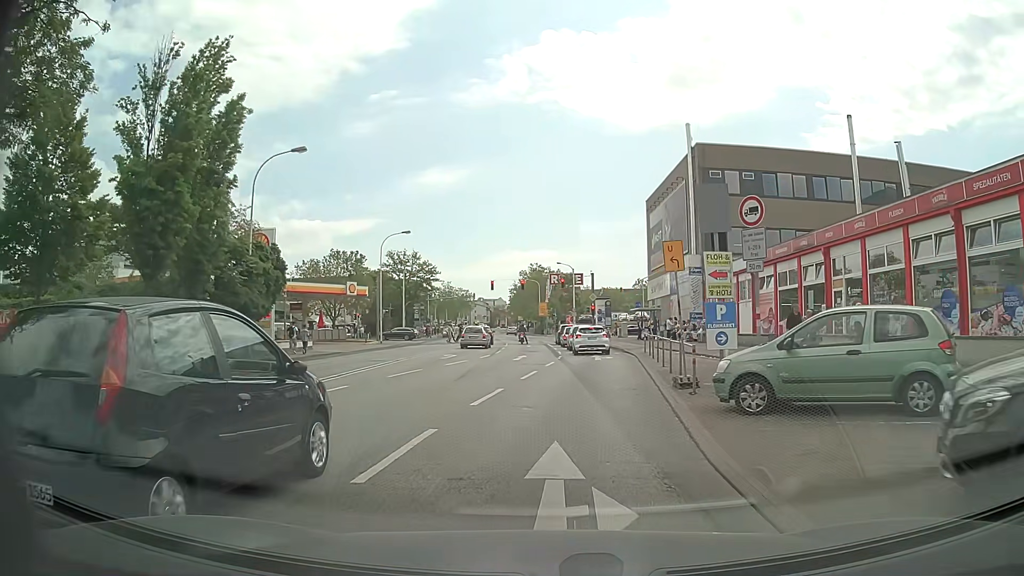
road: primary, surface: asphalt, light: Day
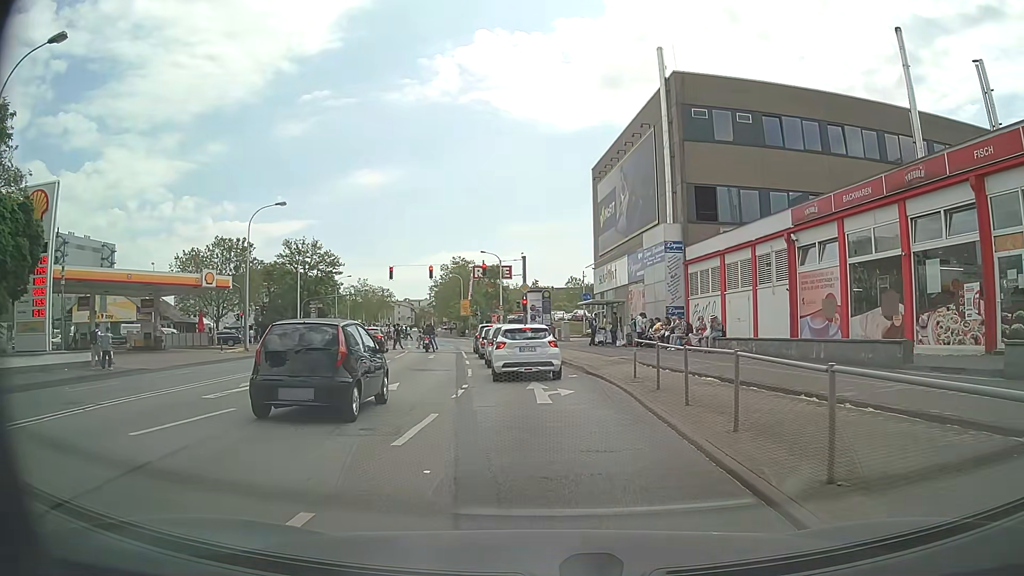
(+0.9, +15.5) m; +7°
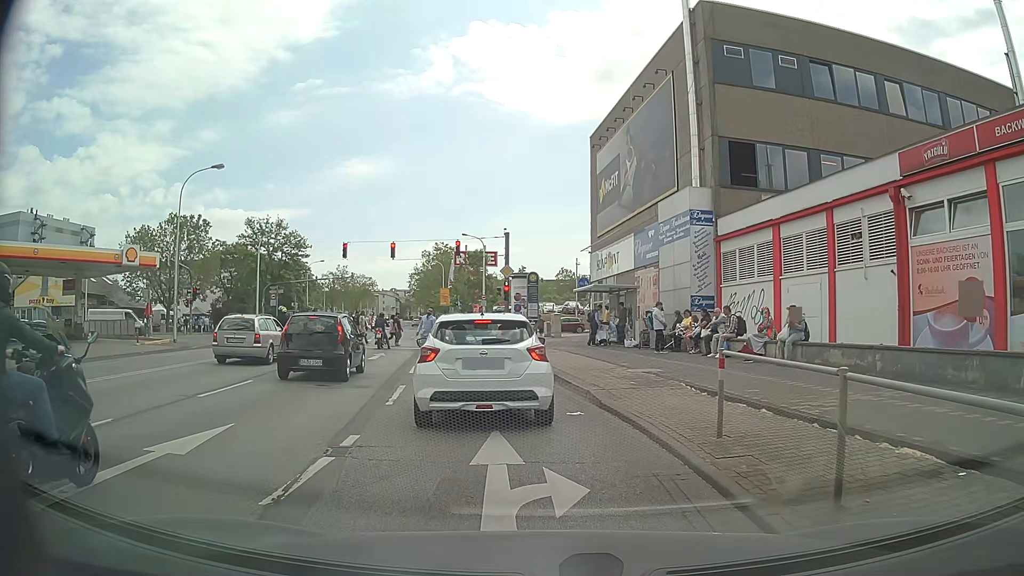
(0.0, +8.4) m; 0°
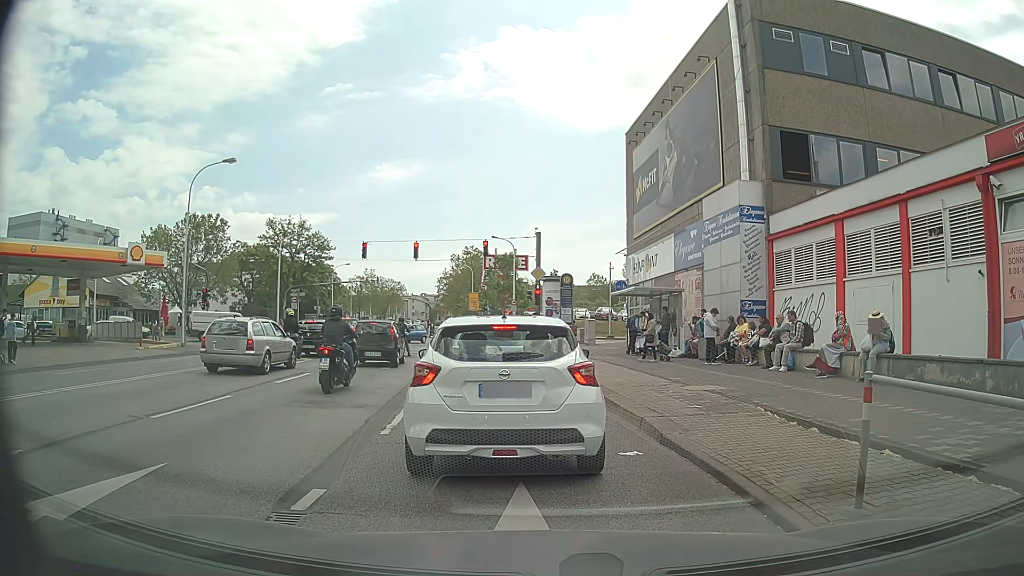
(-0.1, +2.3) m; -3°
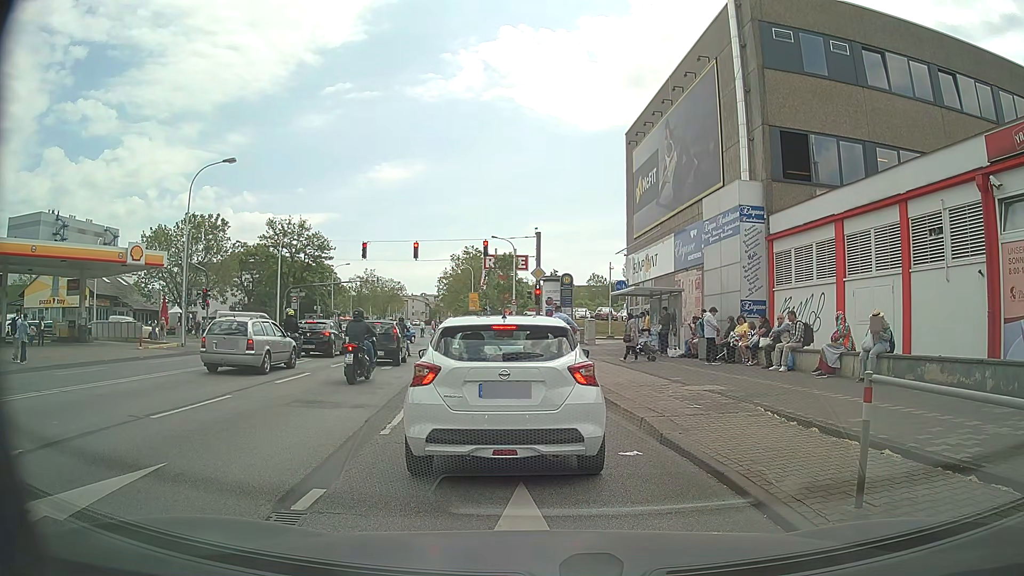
(0.0, 0.0) m; 0°
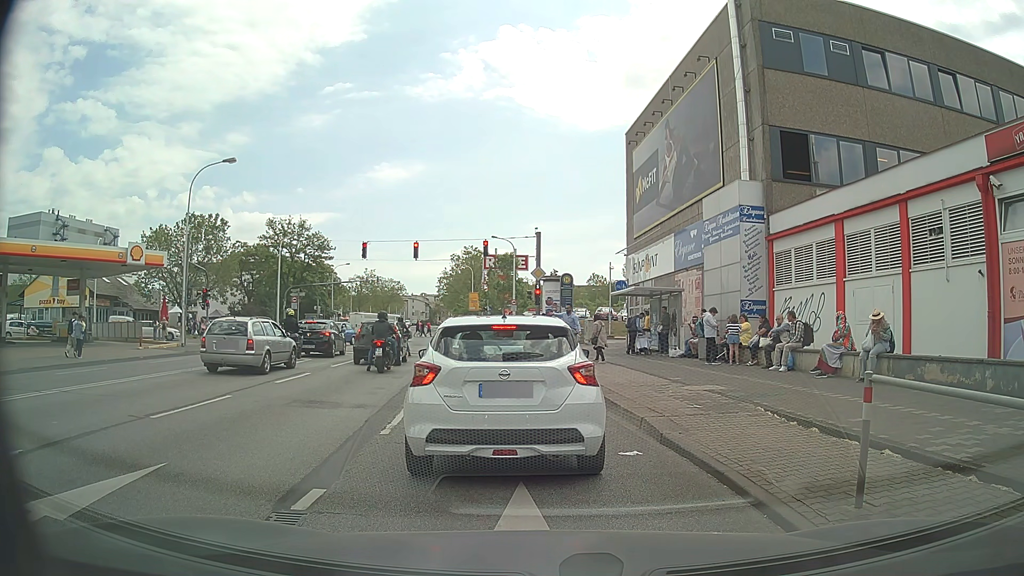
(0.0, 0.0) m; 0°
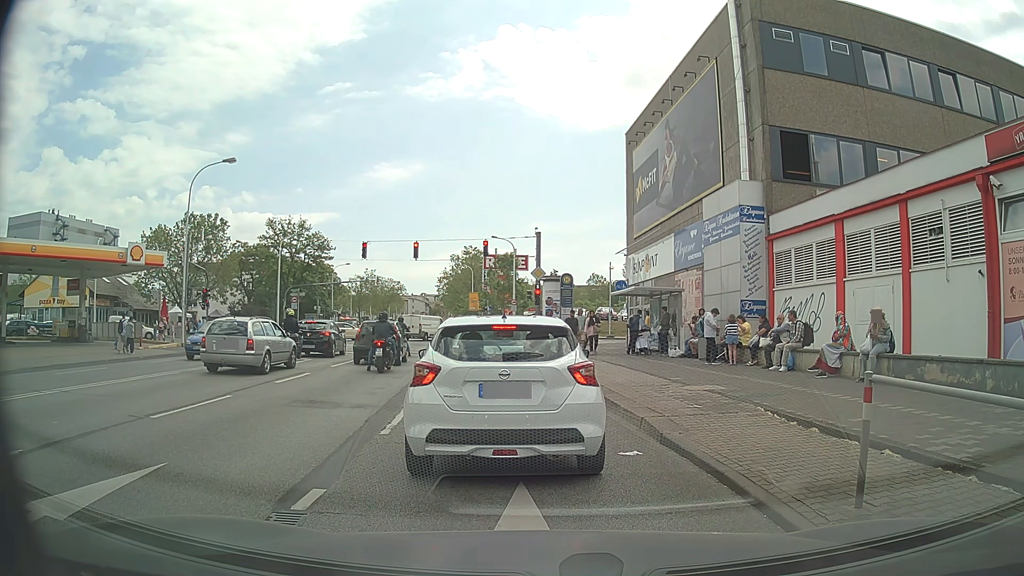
(0.0, 0.0) m; 0°
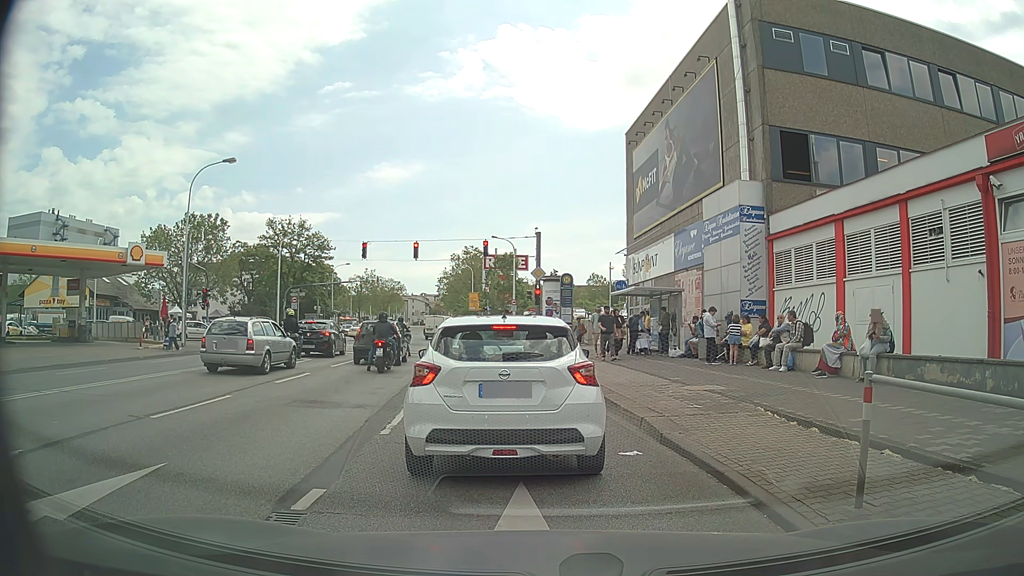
(0.0, 0.0) m; 0°
